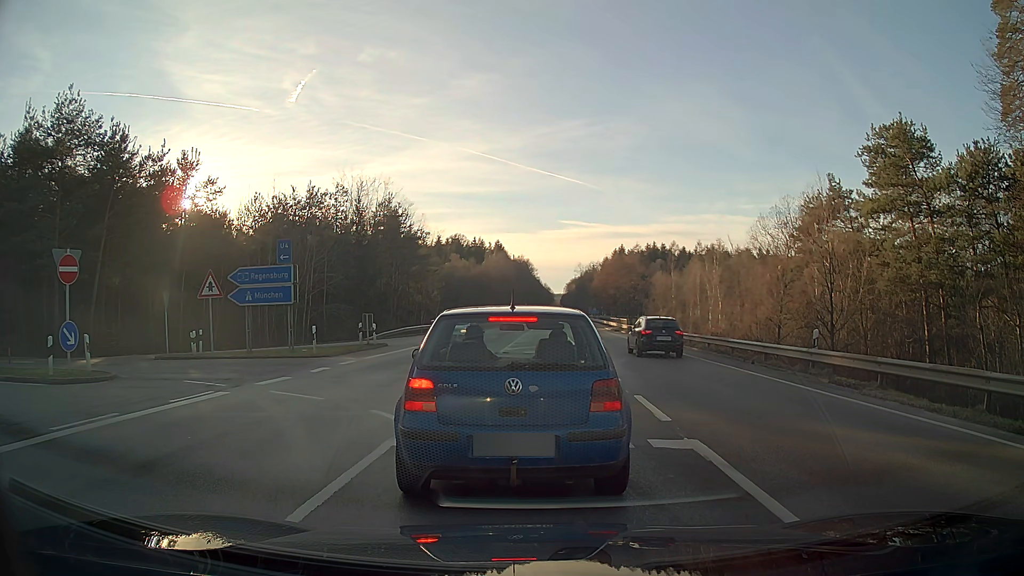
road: secondary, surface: asphalt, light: Day
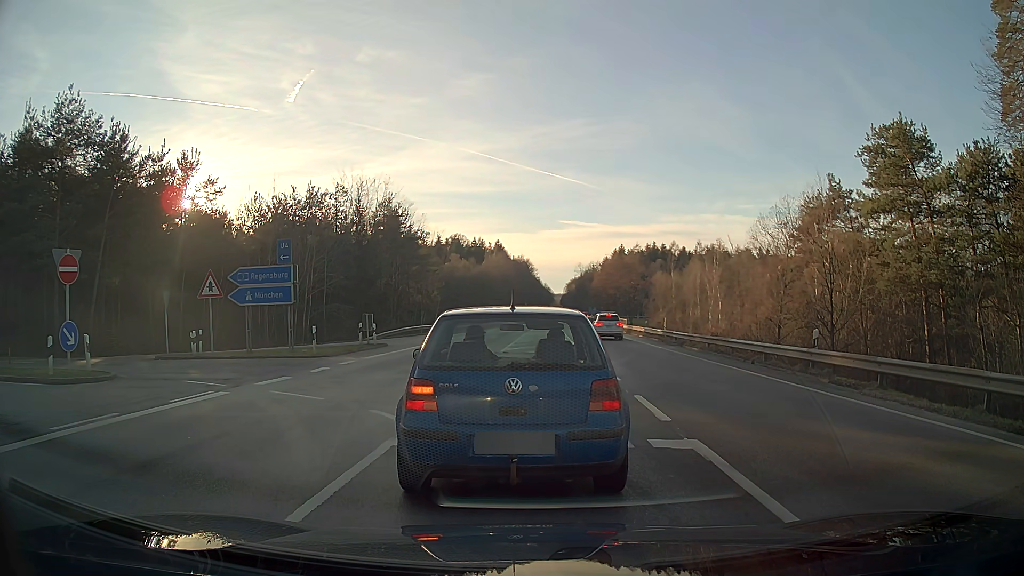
(0.0, 0.0) m; 0°
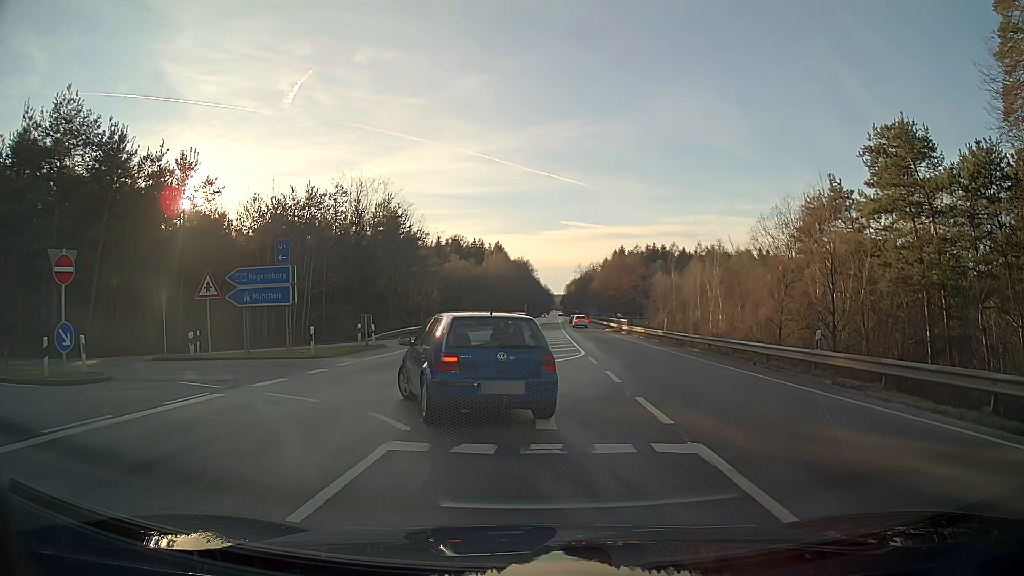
(0.0, +0.1) m; 0°
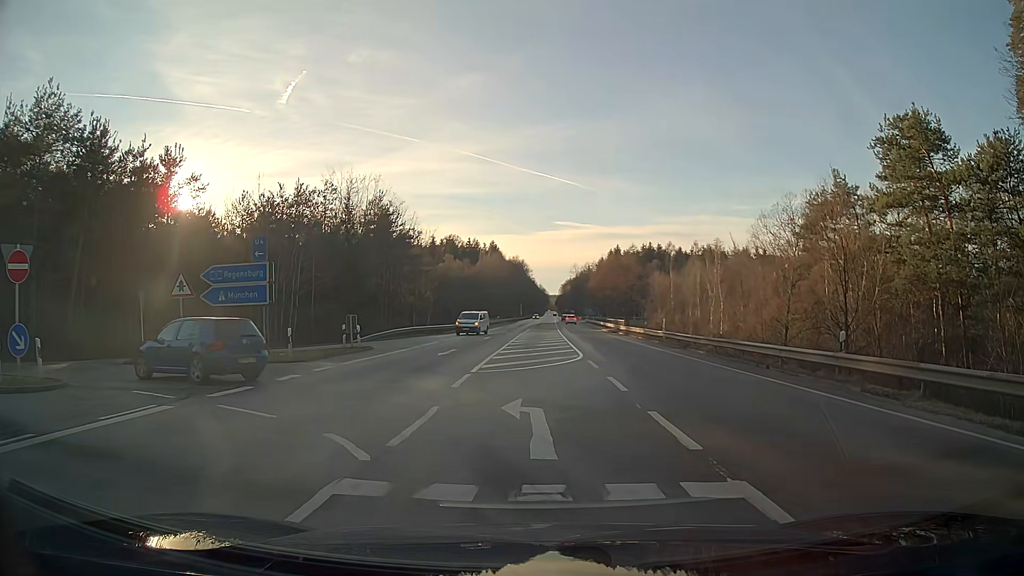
(0.0, +1.8) m; 0°
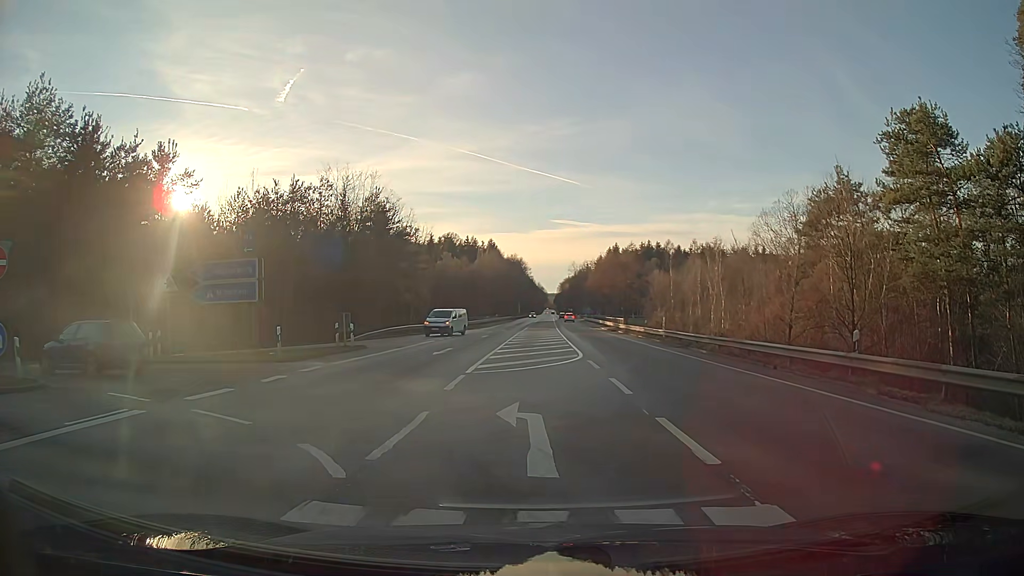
(0.0, +0.8) m; 0°
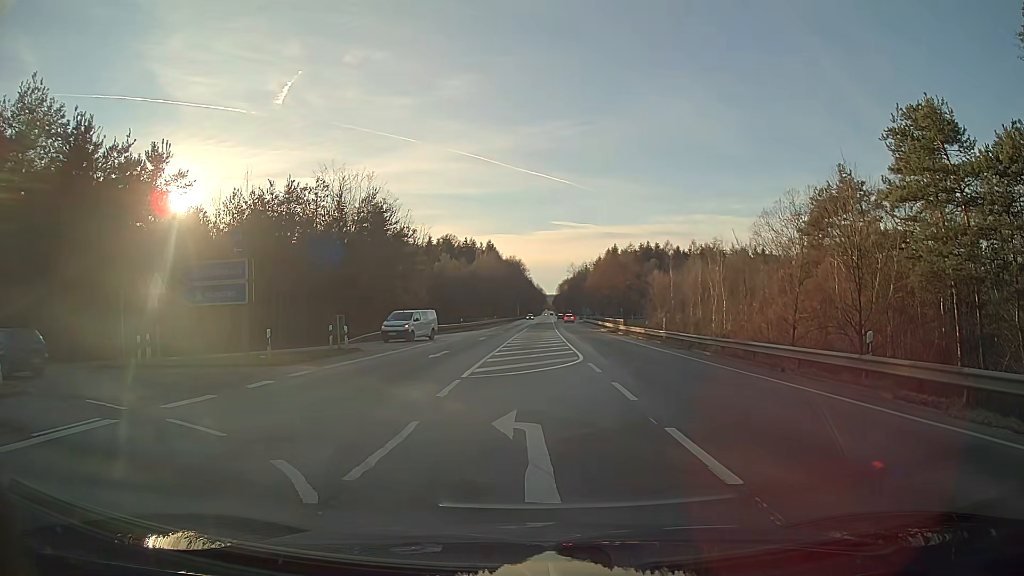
(0.0, +0.7) m; 0°
